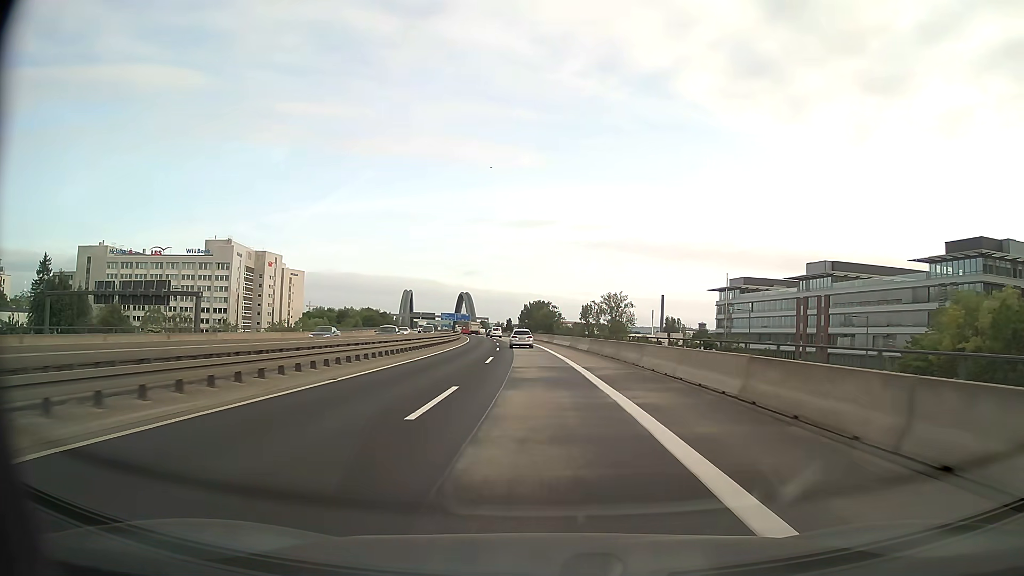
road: motorway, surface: asphalt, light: Day
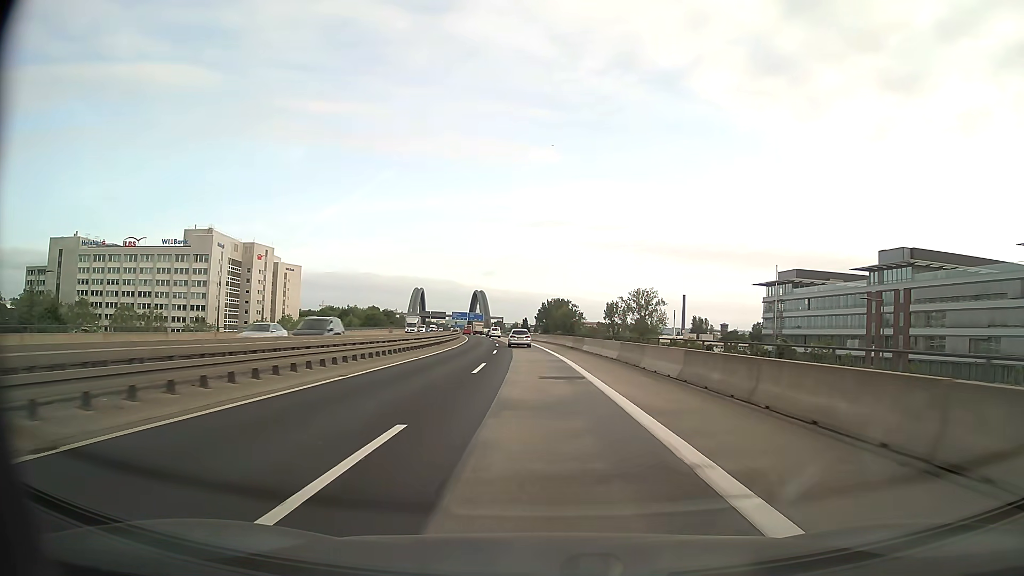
(-0.4, +24.7) m; -2°
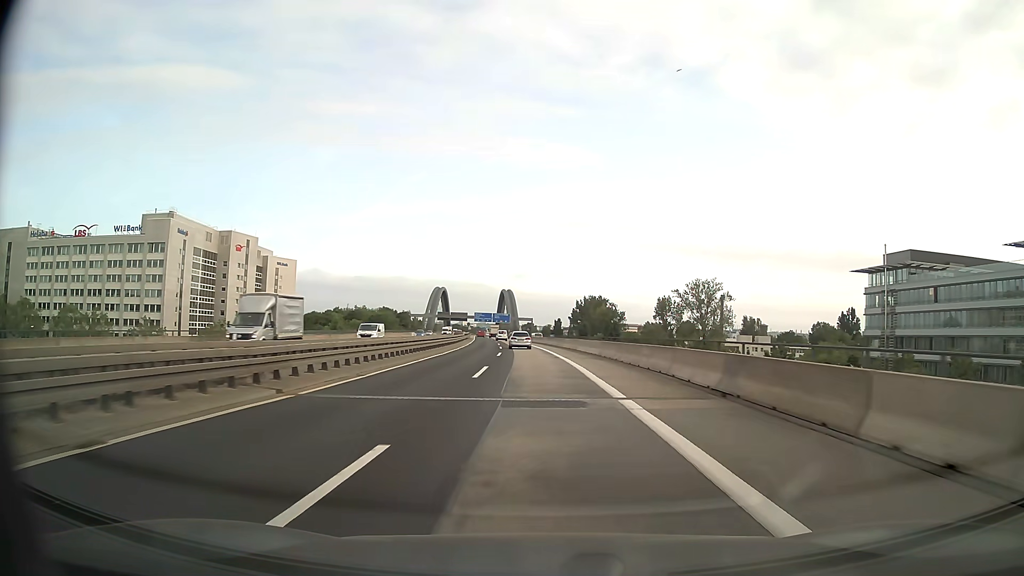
(-0.9, +37.4) m; -3°
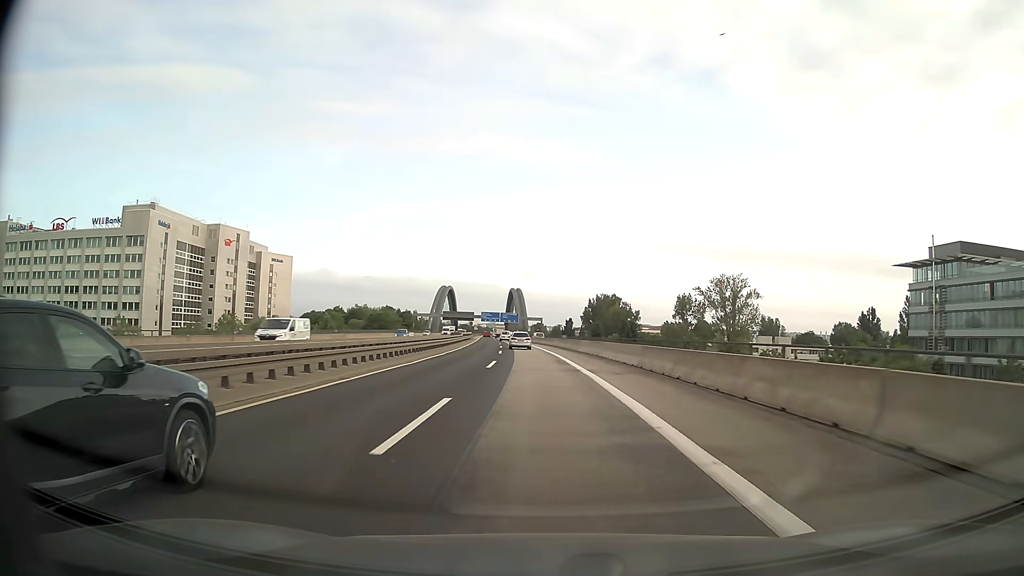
(-0.1, +12.6) m; -1°
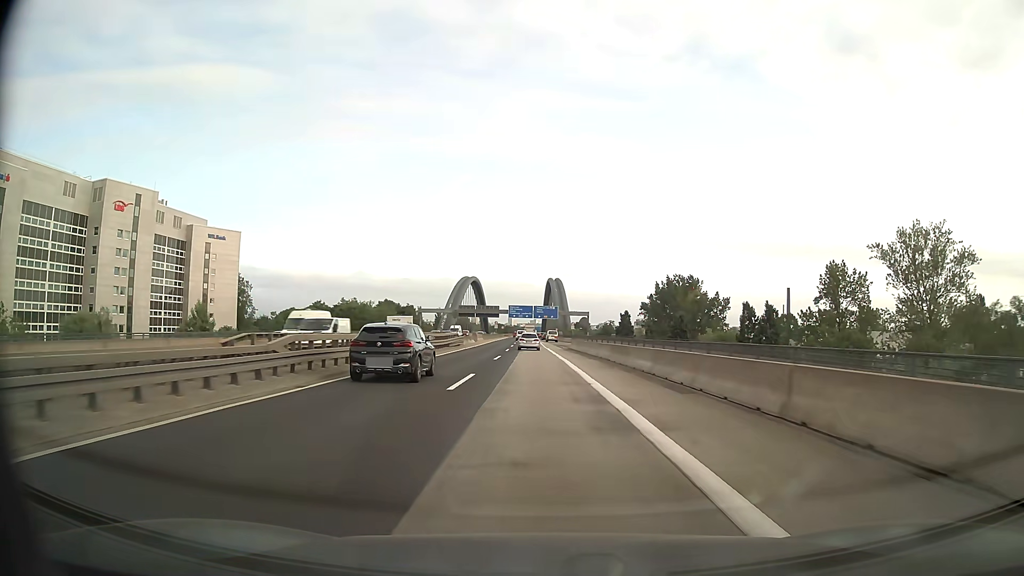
(-2.0, +63.7) m; -3°
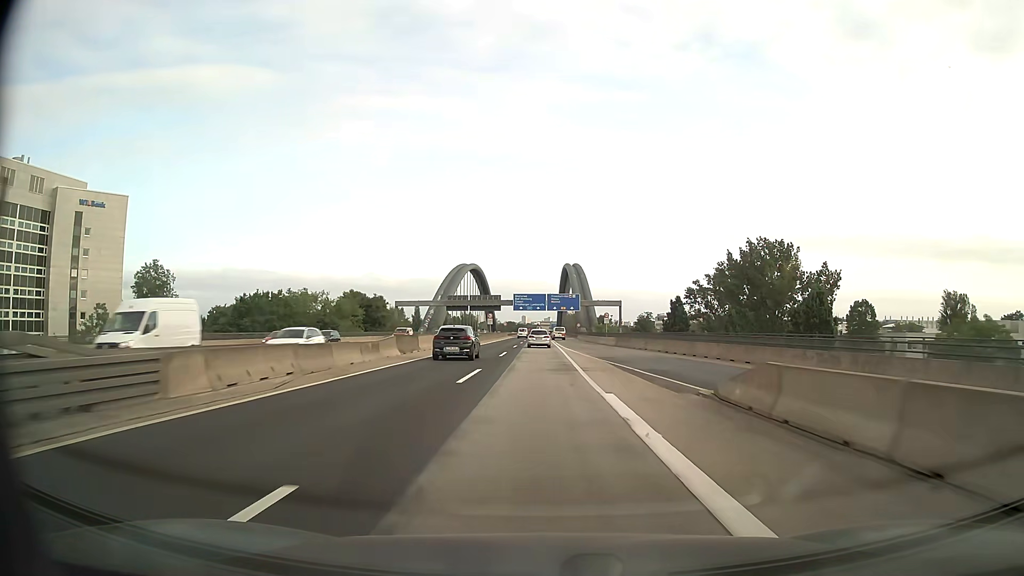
(-0.8, +52.0) m; -1°
